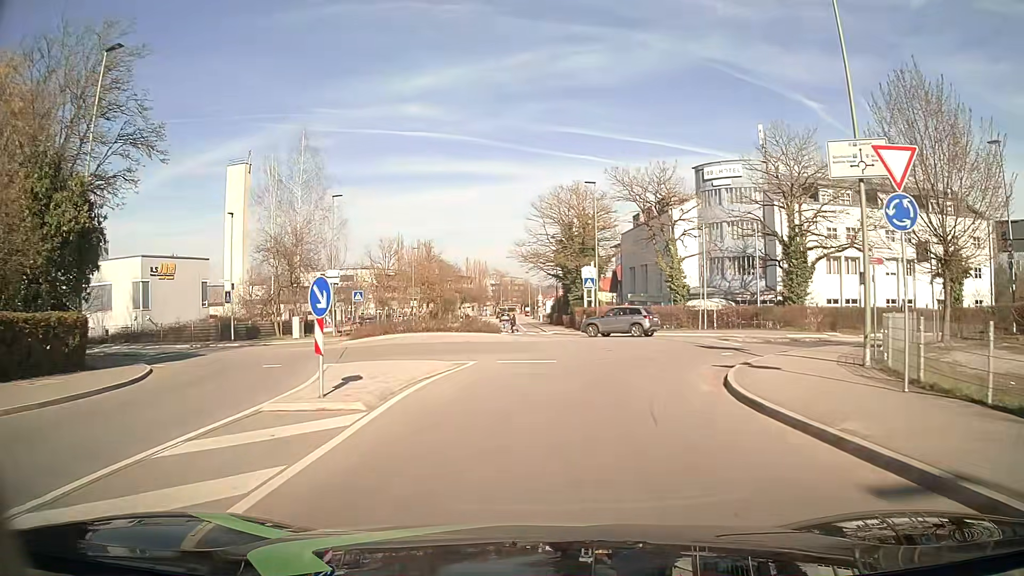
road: tertiary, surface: asphalt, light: Day
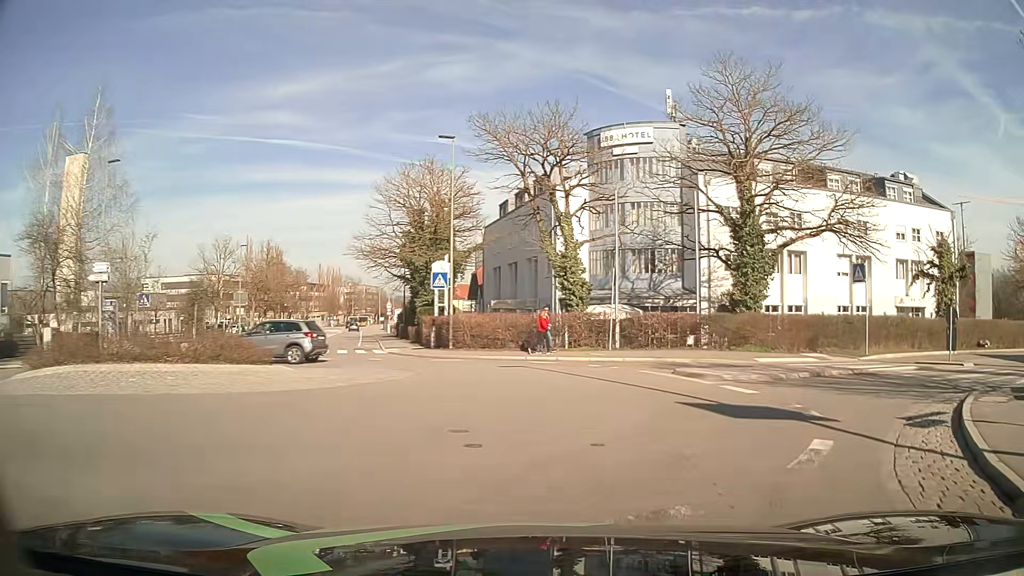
(+1.2, +13.9) m; +11°
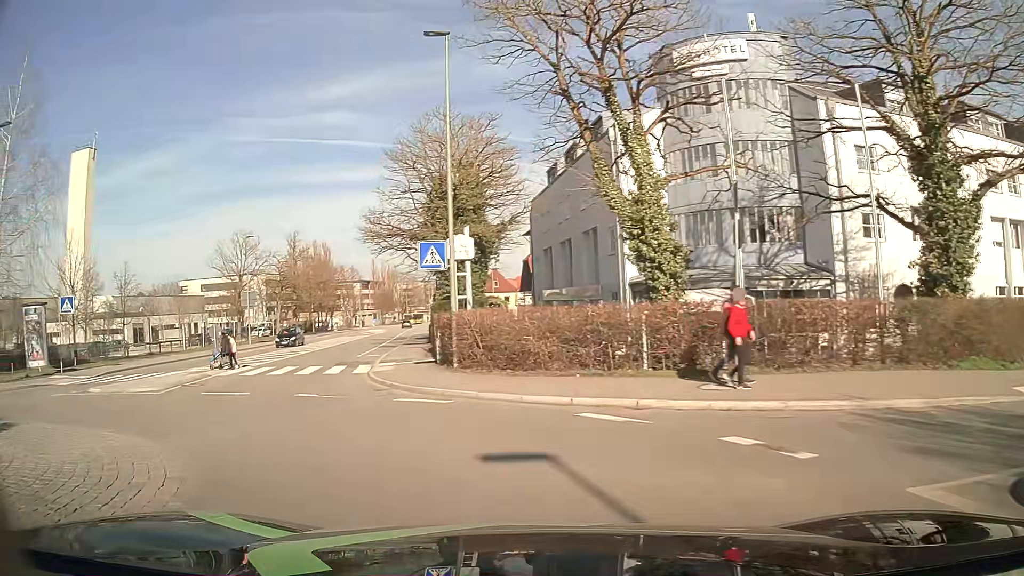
(+0.7, +12.4) m; -4°
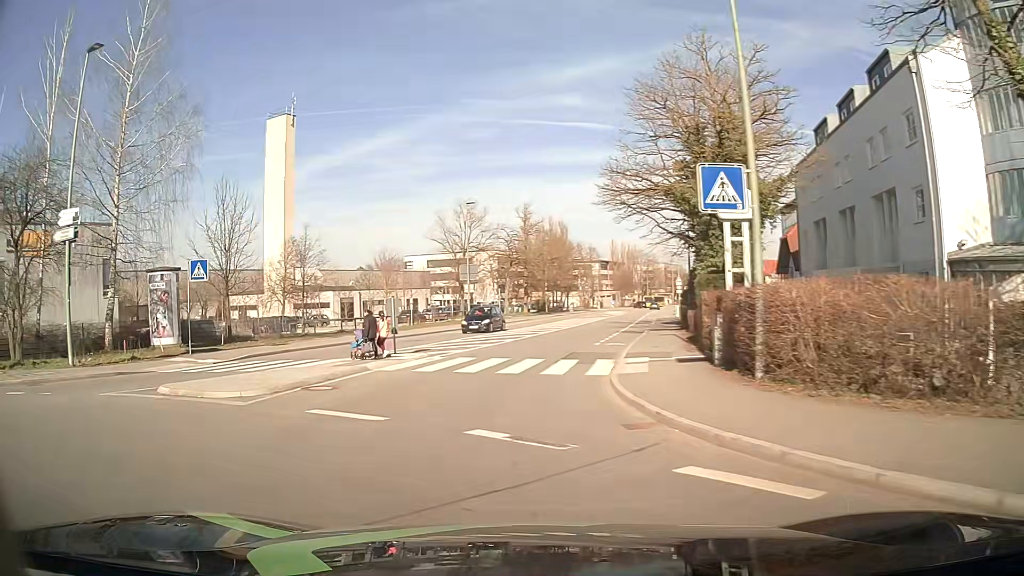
(-1.4, +7.6) m; -21°
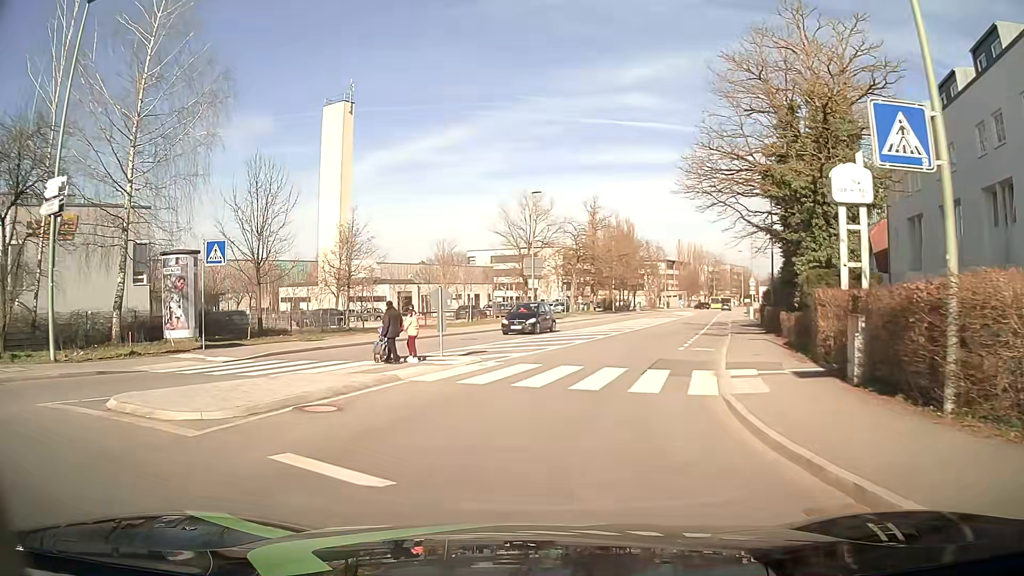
(-0.2, +3.9) m; -5°
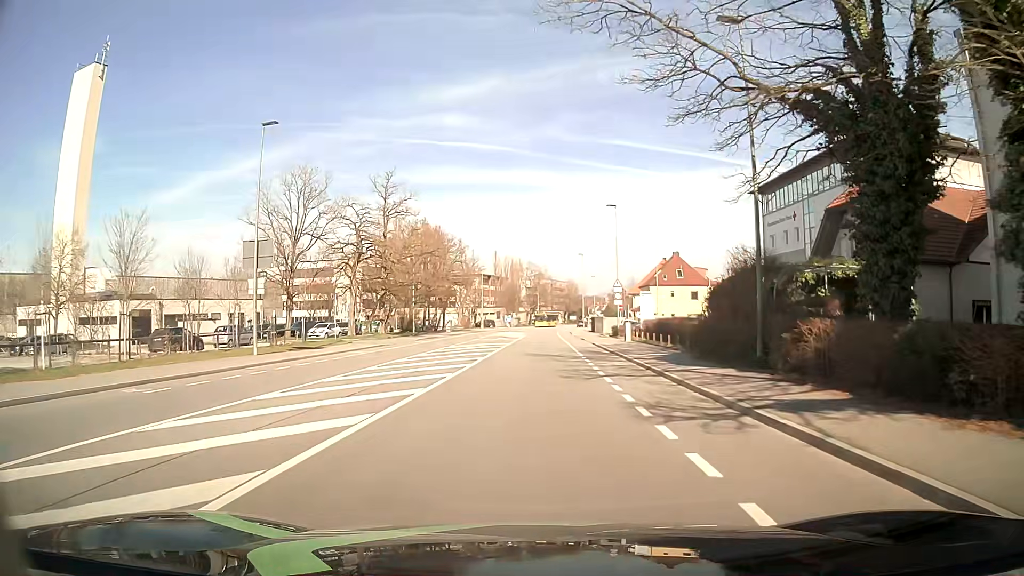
(+3.6, +25.0) m; +16°
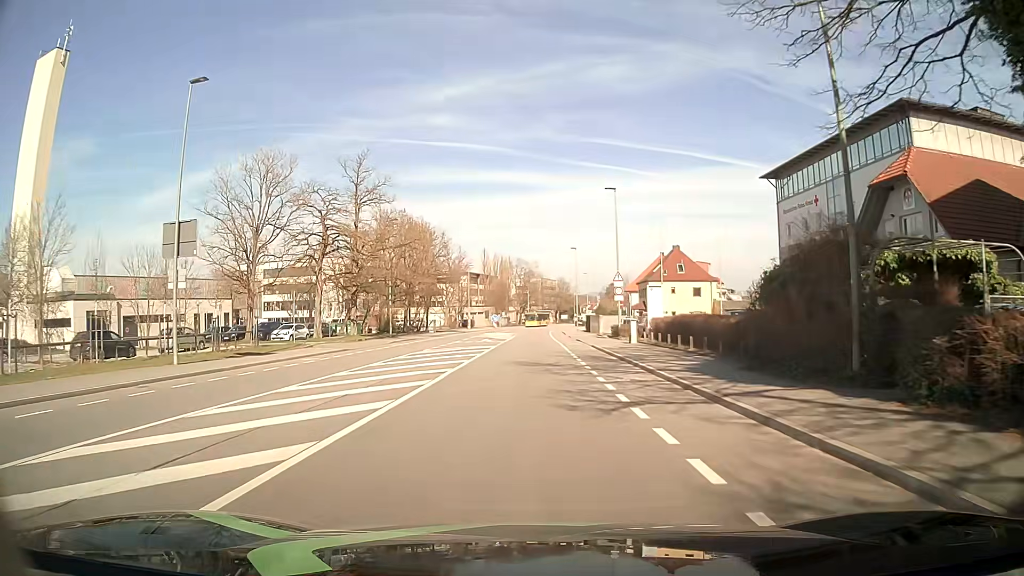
(+0.1, +6.5) m; +1°
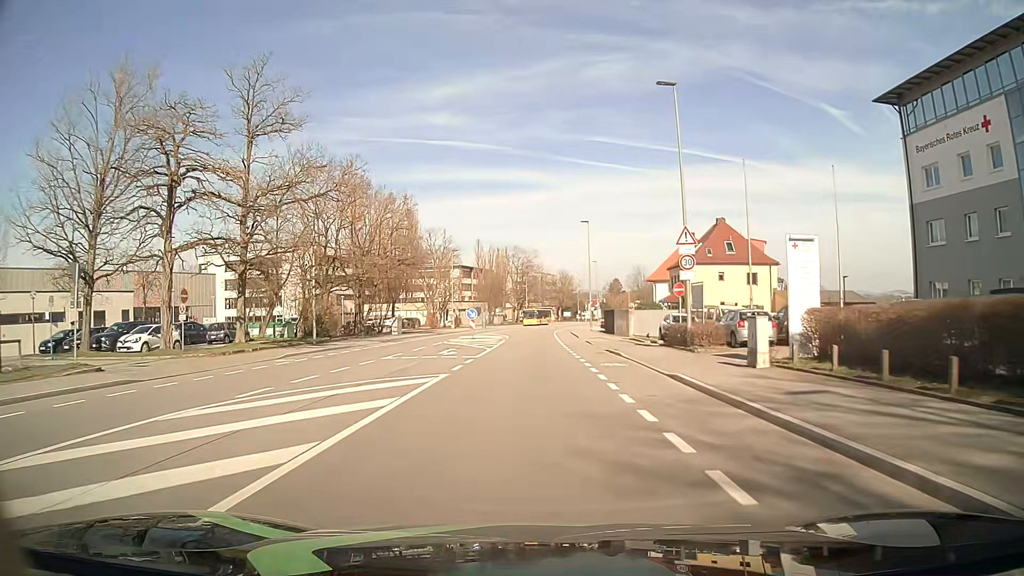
(+0.1, +21.0) m; 0°
(0, +10) (0, +20) (0, +30) (0, +40) (0, +50) (0, +60) (0, +70) (+1, +80) (+2, +90) (+3, +100) m
